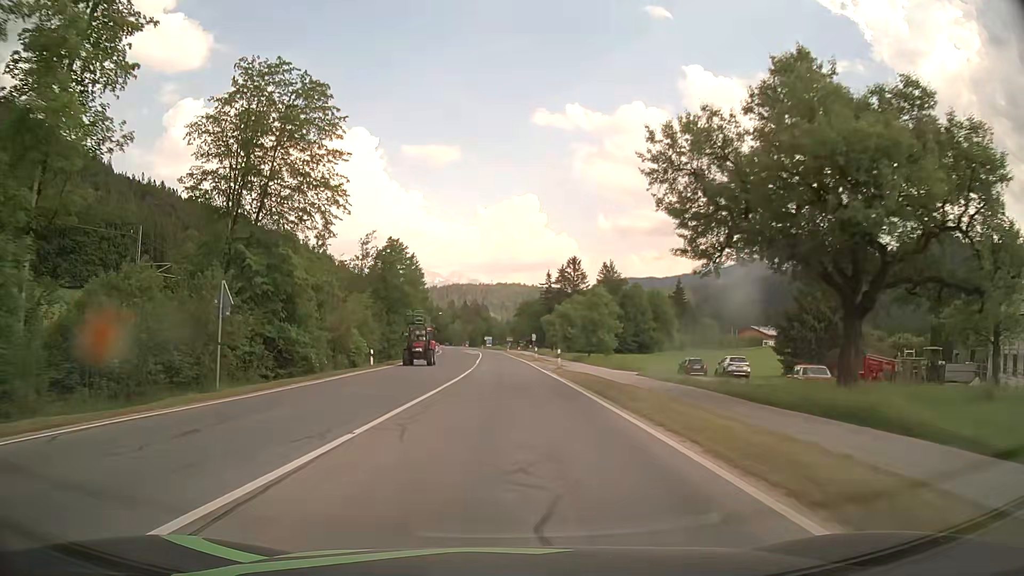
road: primary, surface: asphalt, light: Day
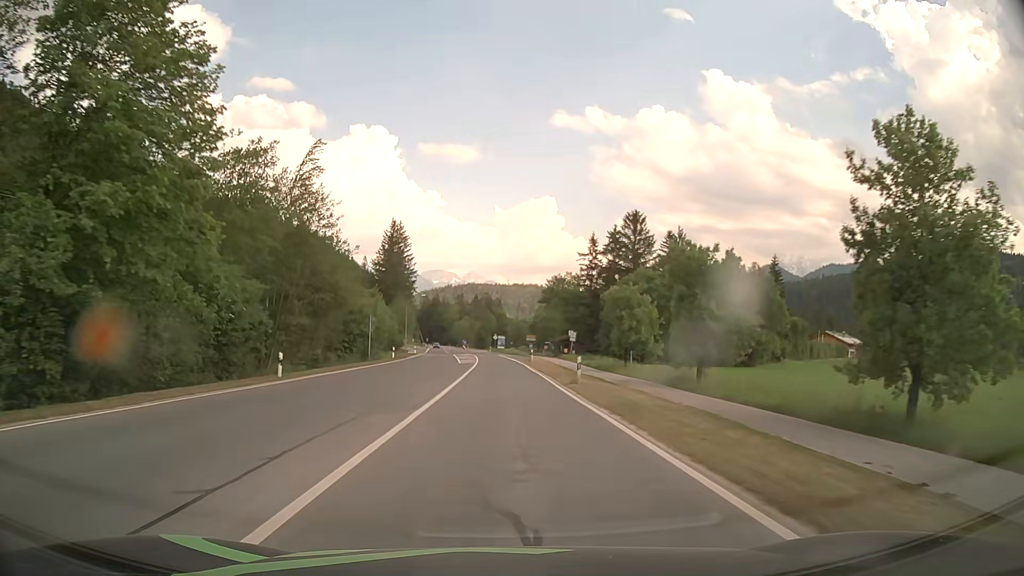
(-0.4, +53.8) m; -1°
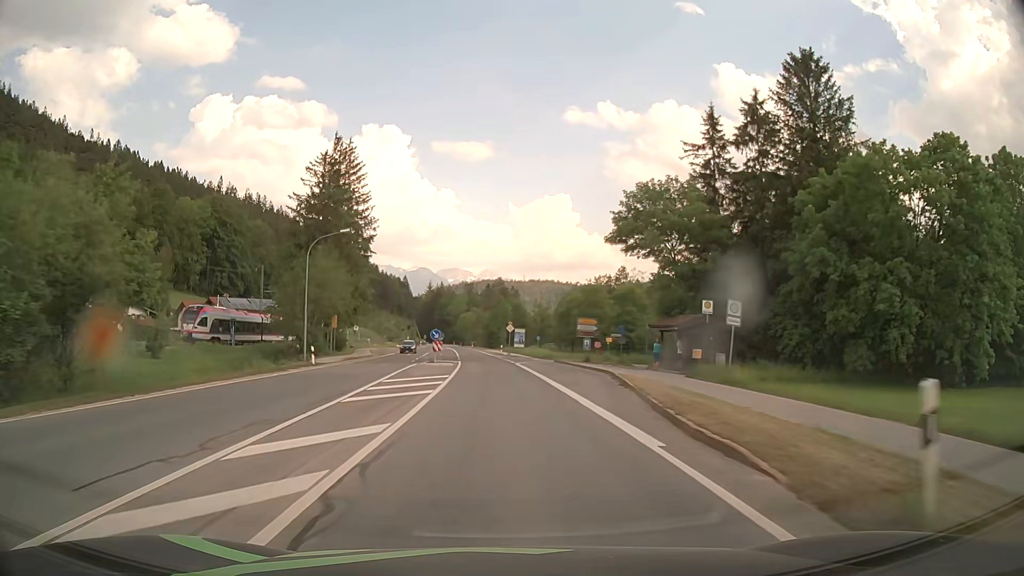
(-0.4, +53.6) m; -1°
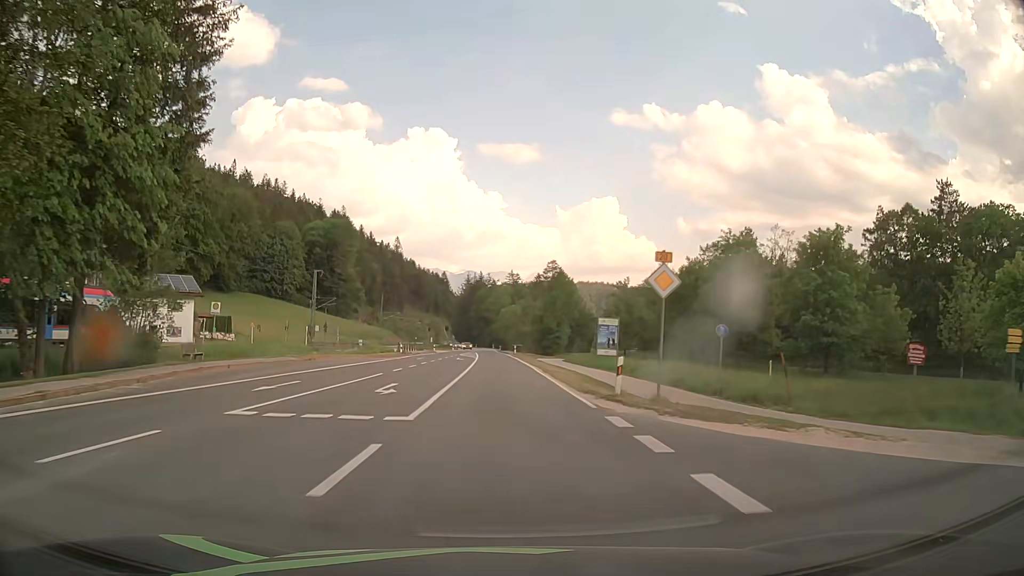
(-1.9, +53.7) m; -4°
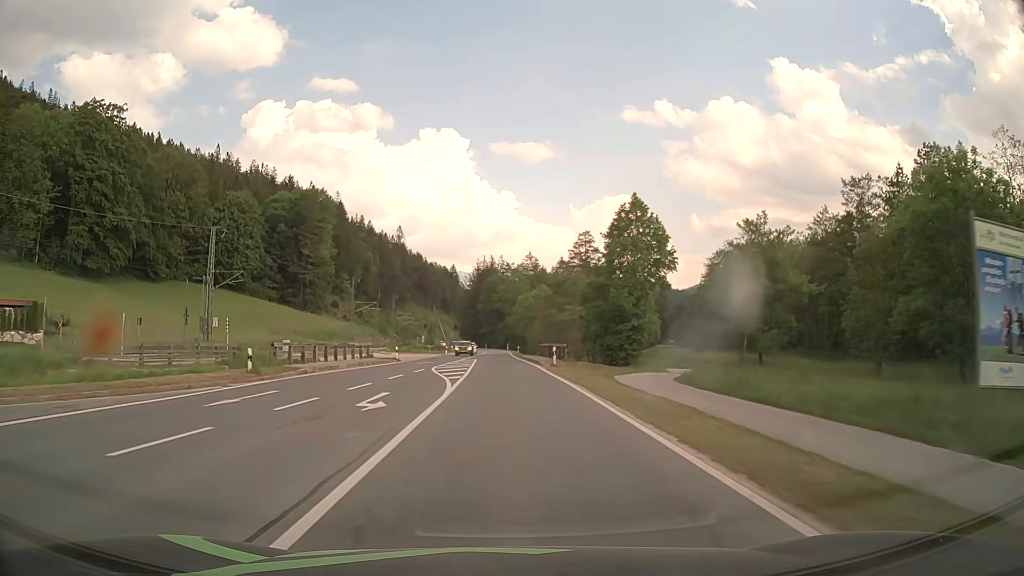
(-0.6, +43.2) m; -1°
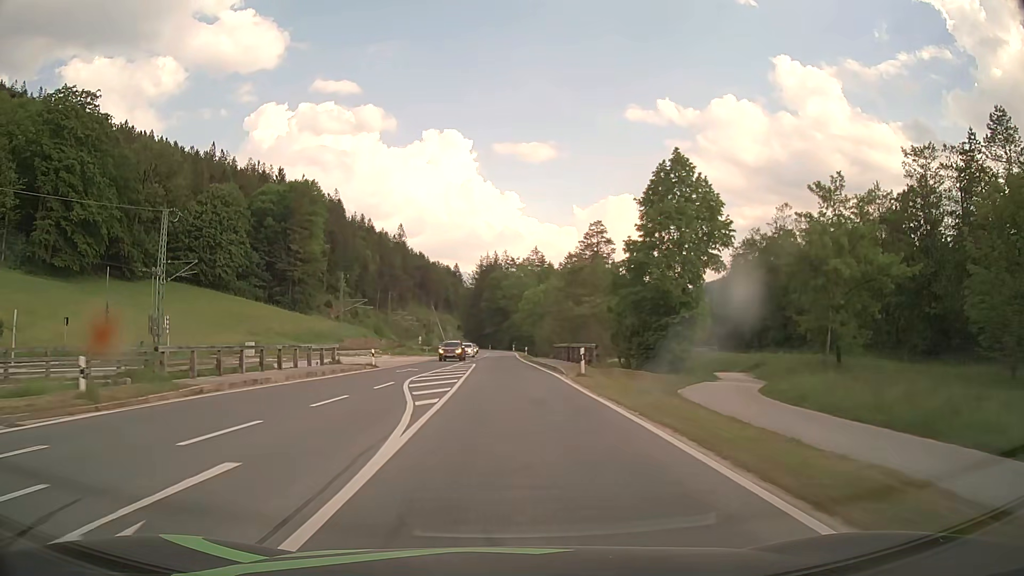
(0.0, +10.8) m; 0°
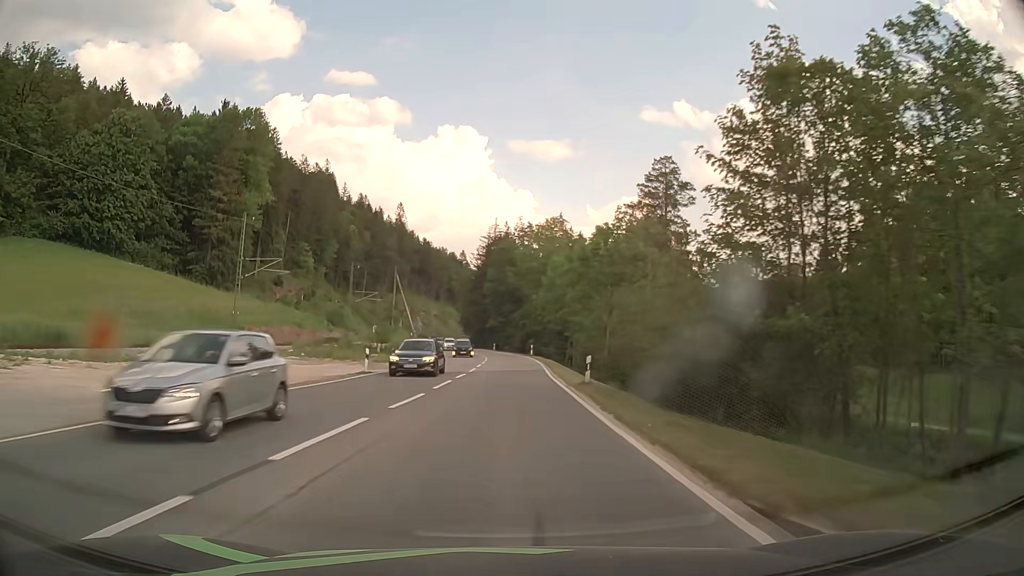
(-0.3, +43.2) m; -1°
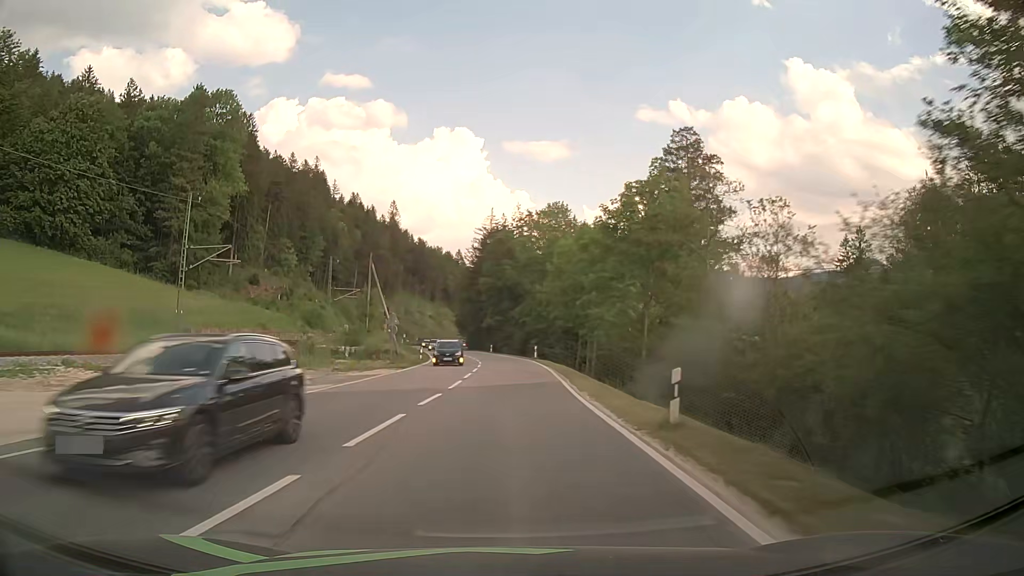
(0.0, +10.8) m; 0°
(0, +10) (0, +20) (0, +30) (0, +40) (0, +50) (-1, +60) (-2, +70) (-3, +80) (-5, +90) (-6, +100) m
